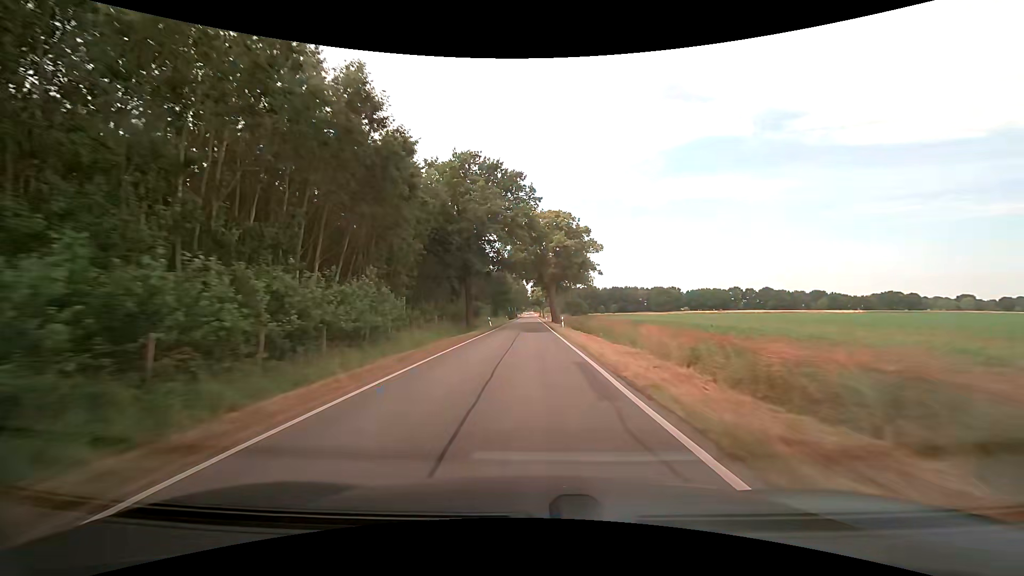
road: tertiary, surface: asphalt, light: Day
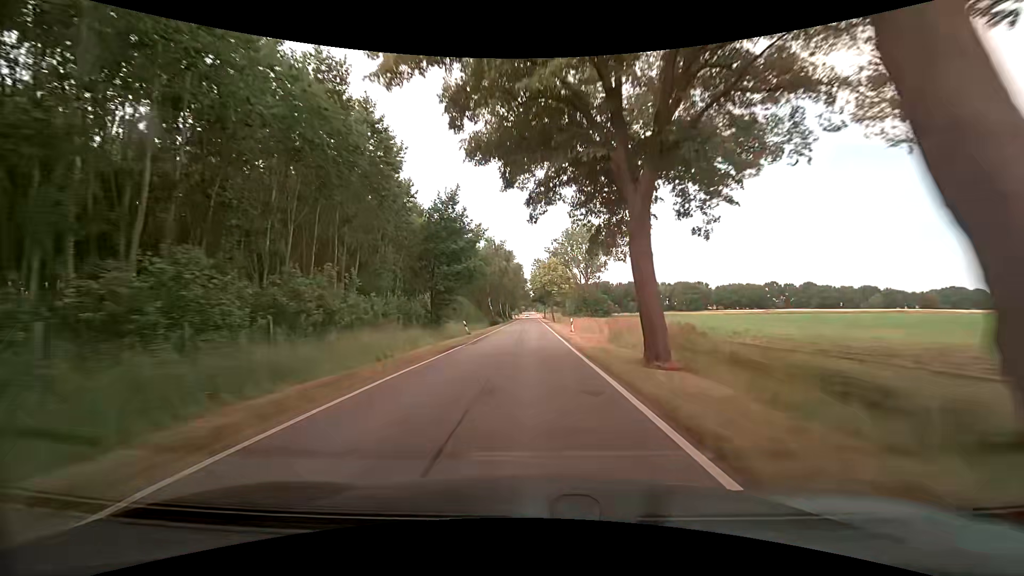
(+0.1, +60.6) m; 0°
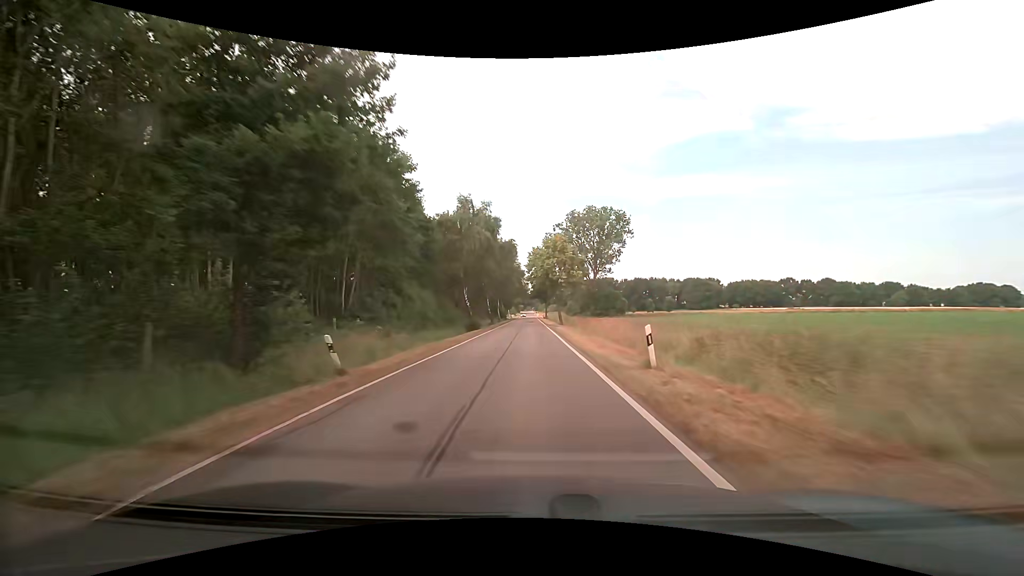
(+0.1, +23.7) m; 0°
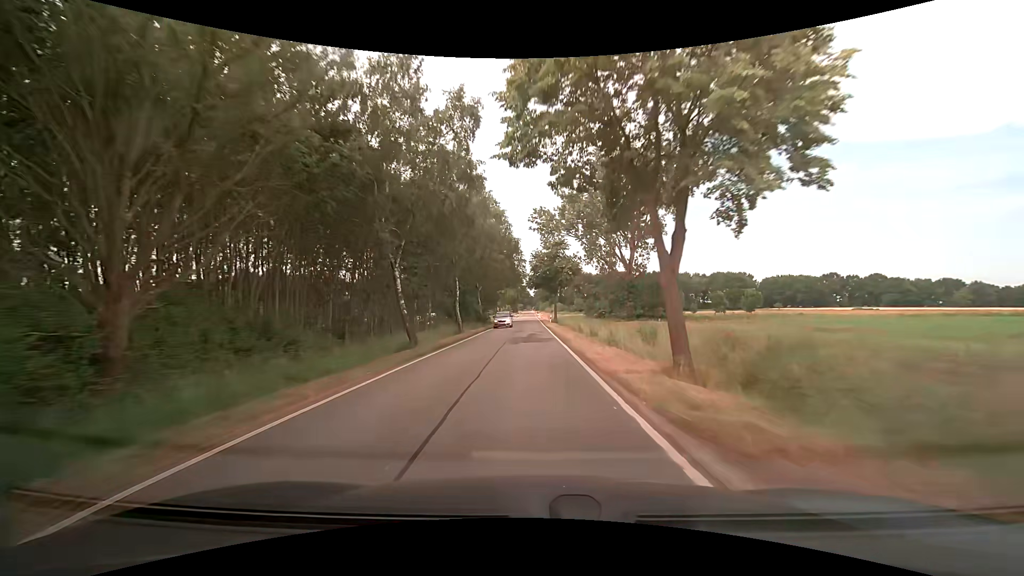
(0.0, +46.4) m; 0°
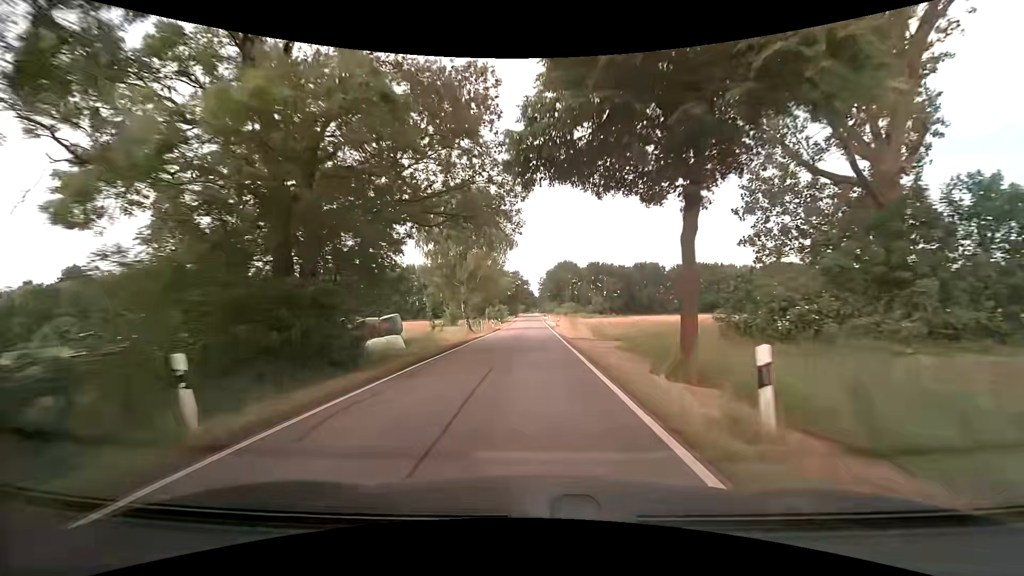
(-0.3, +56.3) m; 0°
(0, +10) (0, +20) (0, +30) (0, +40) (0, +50) (0, +60) (0, +70) (0, +80) (0, +90) (0, +100) m
